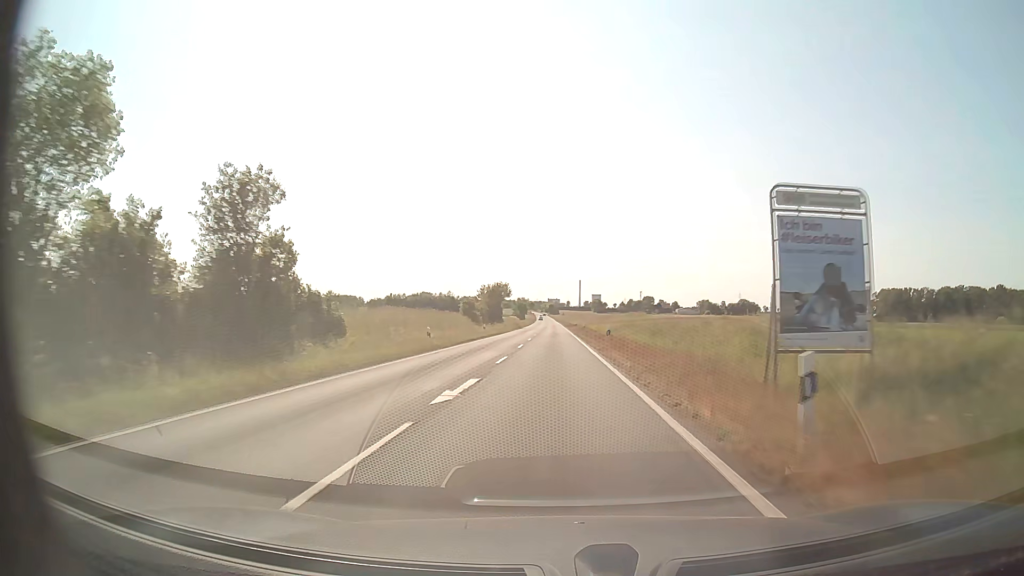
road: secondary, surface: asphalt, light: Day
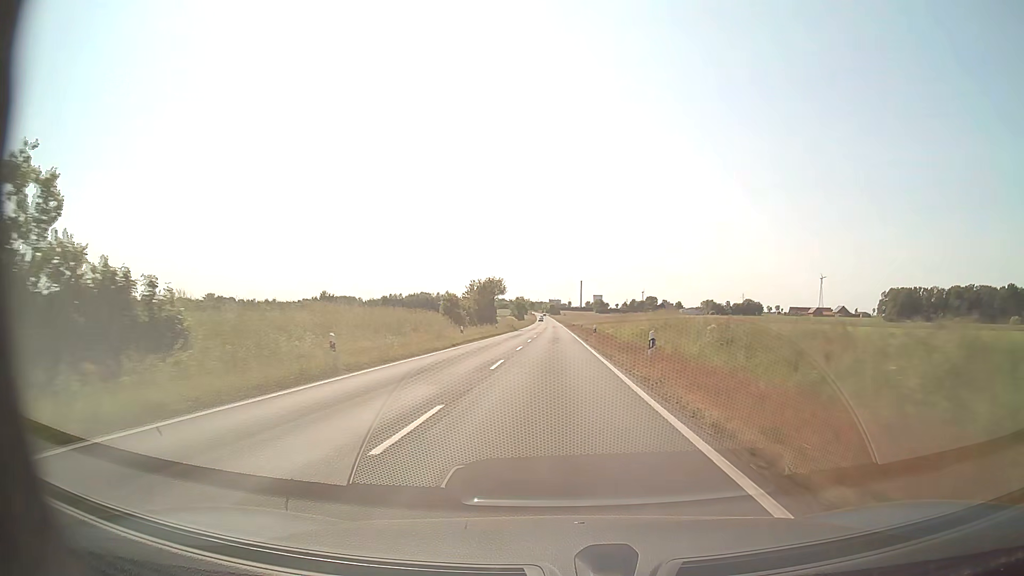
(0.0, +14.3) m; 0°
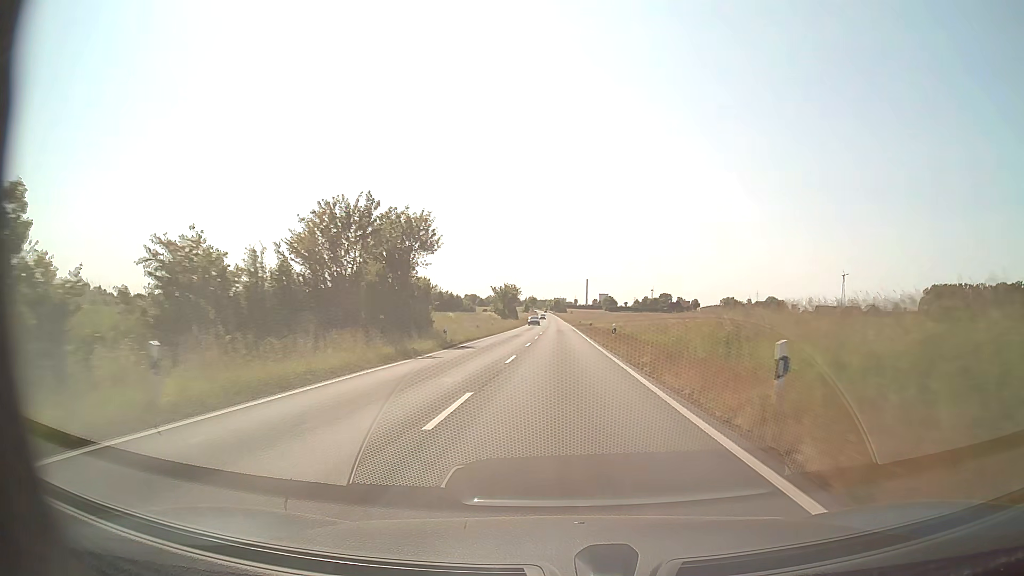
(-0.2, +59.6) m; 0°
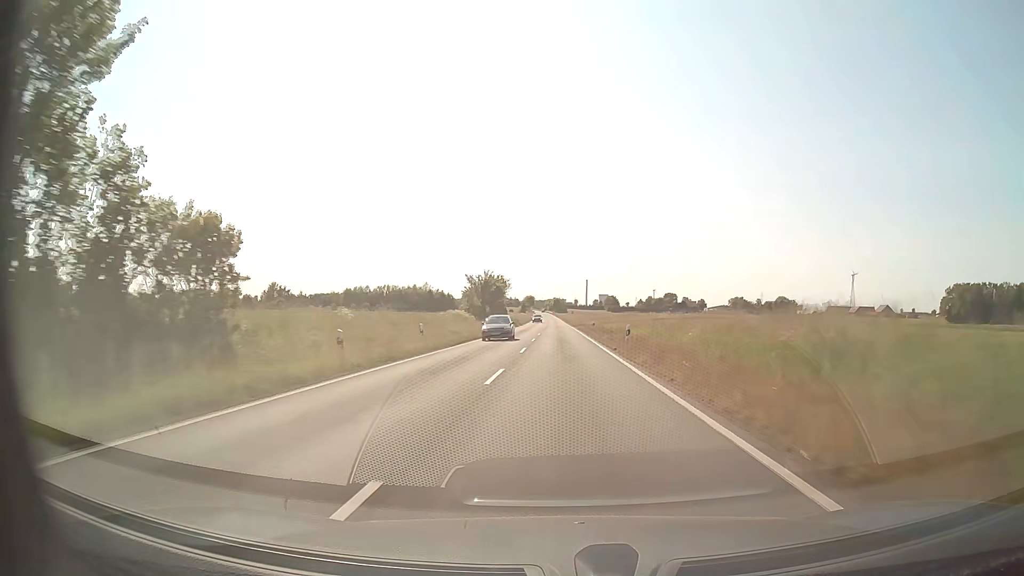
(0.0, +31.1) m; 0°
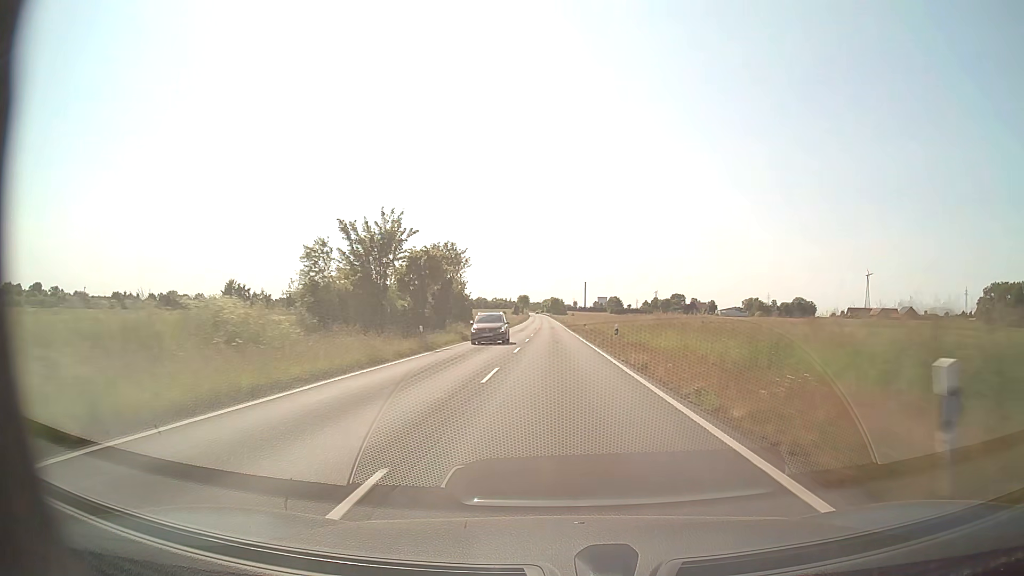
(+0.1, +48.3) m; 0°
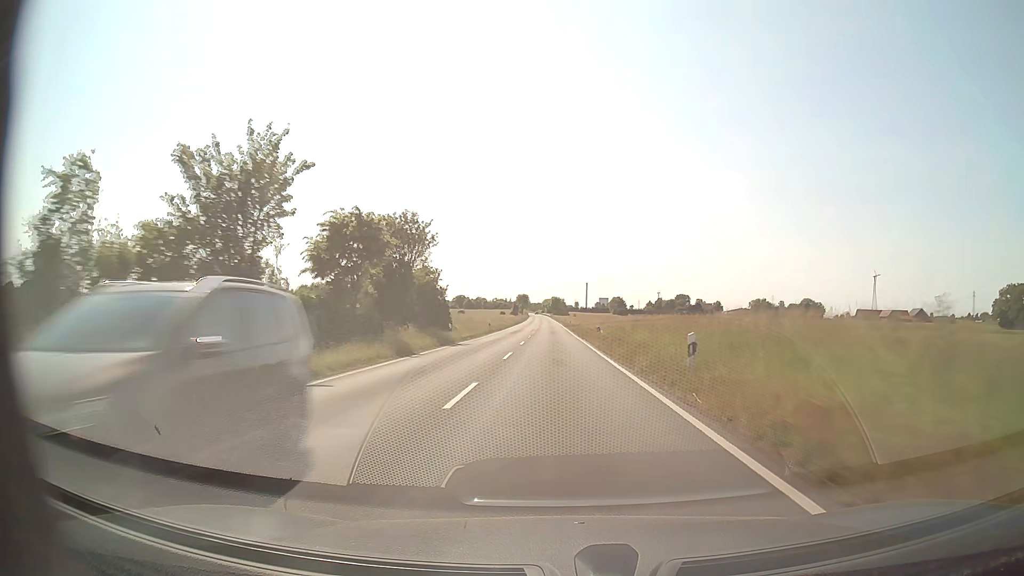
(0.0, +16.4) m; 0°
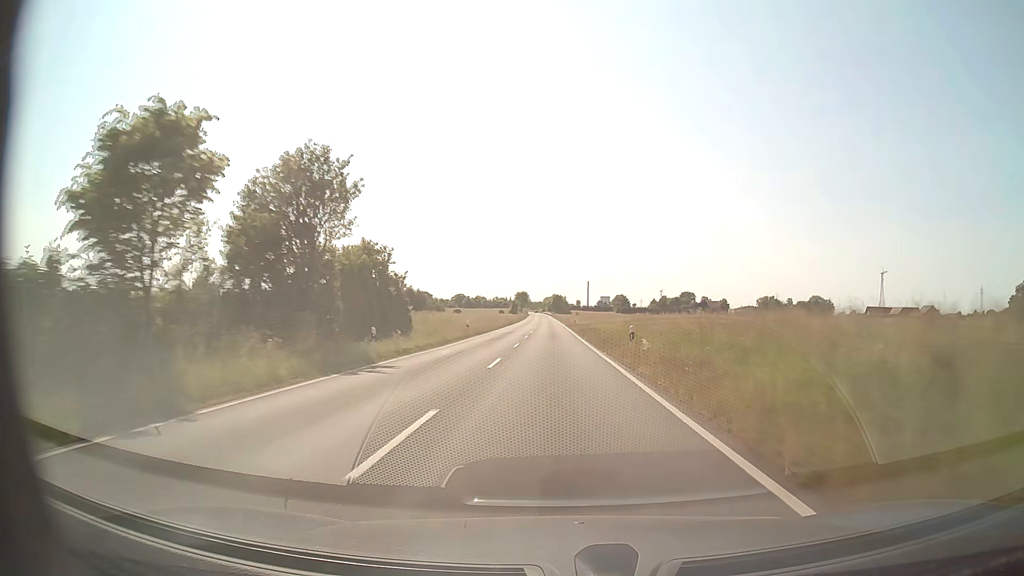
(0.0, +16.5) m; 0°
